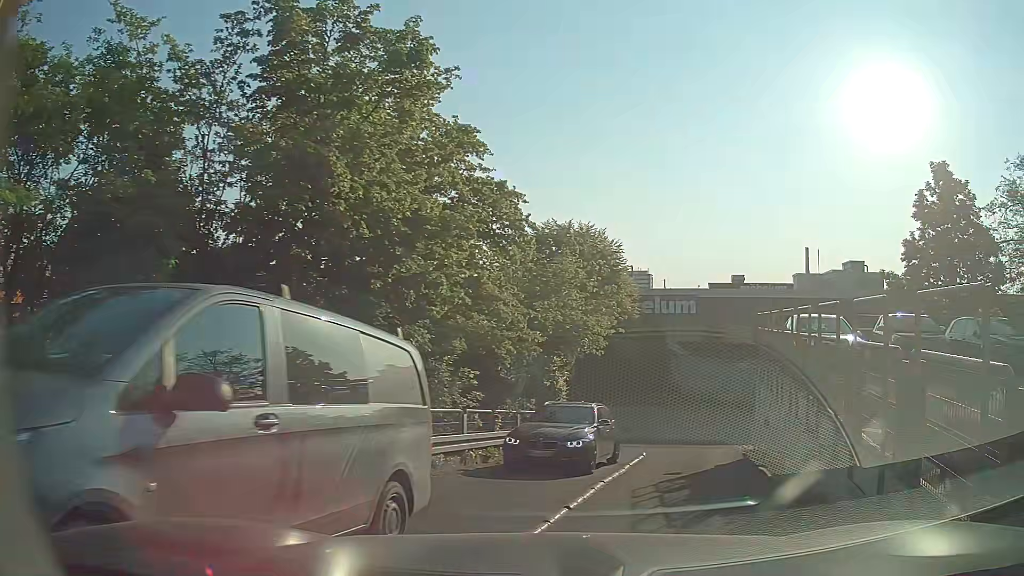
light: Day
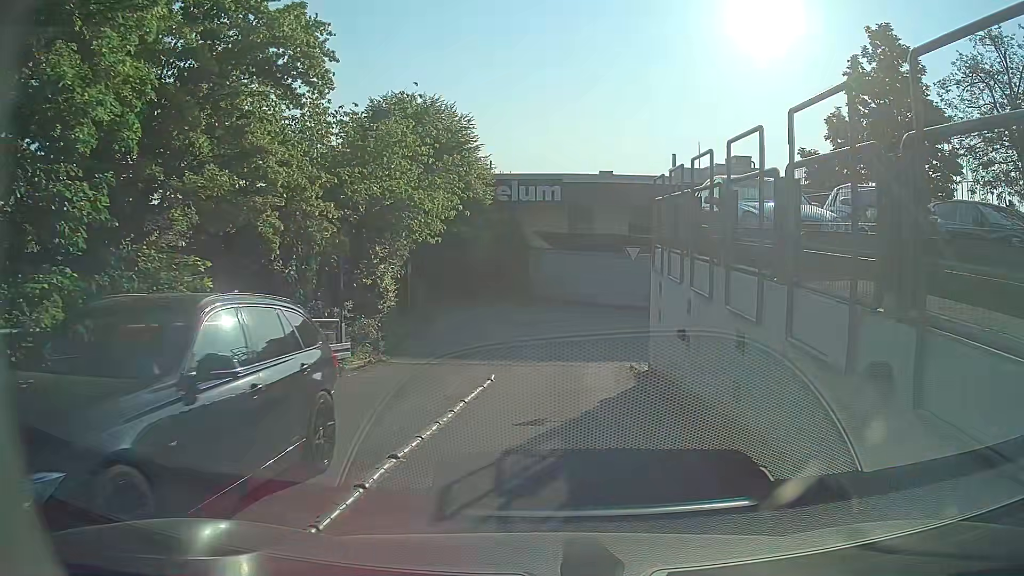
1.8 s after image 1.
(+0.9, +5.7) m; +11°
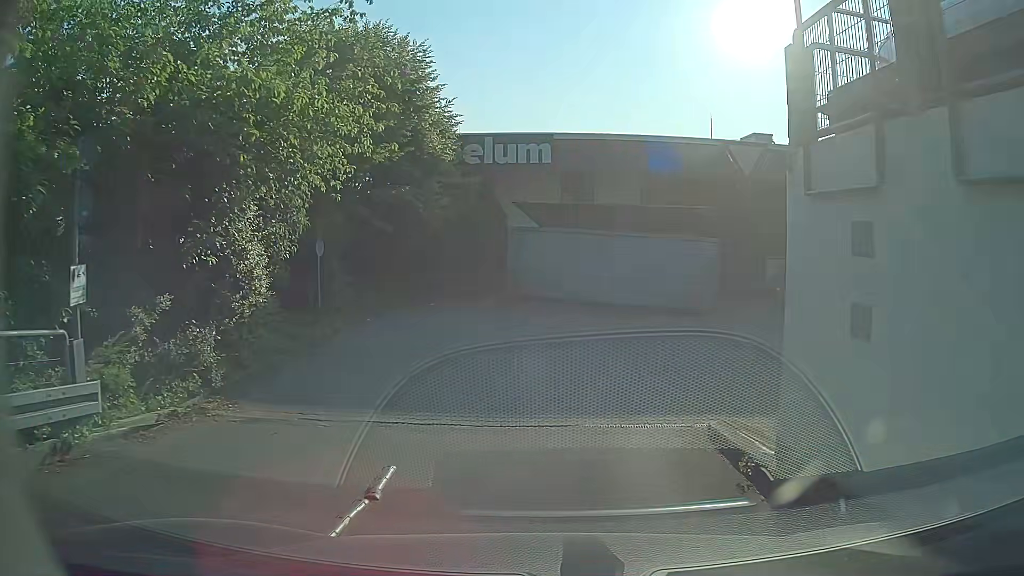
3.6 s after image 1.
(+0.3, +8.5) m; +2°
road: service
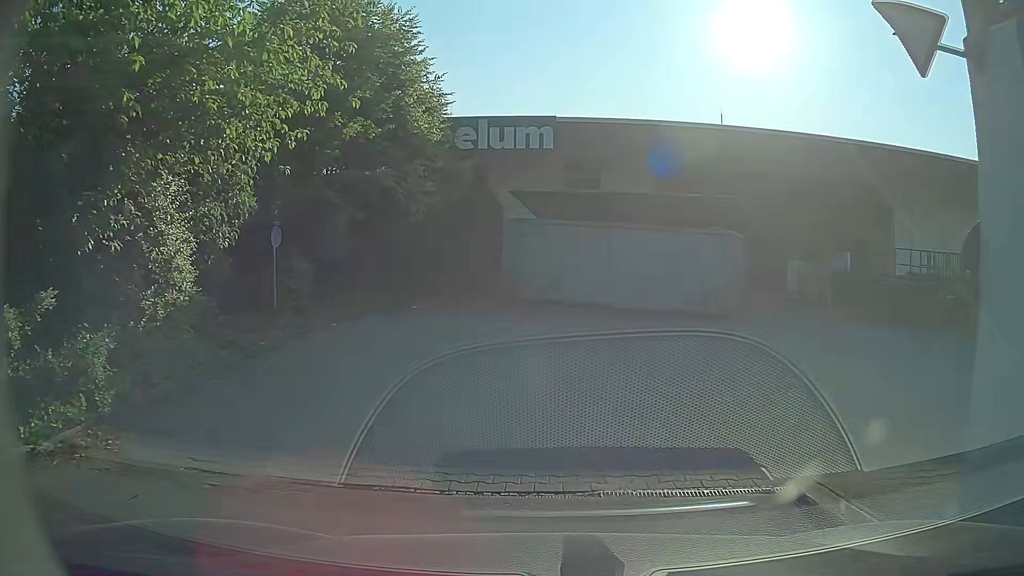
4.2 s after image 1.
(0.0, +2.6) m; 0°
